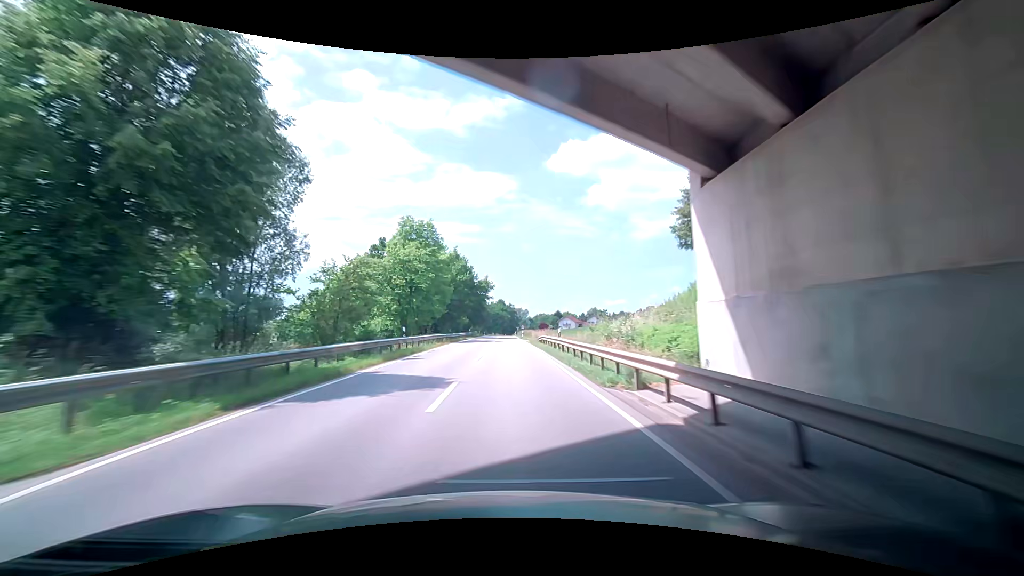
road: secondary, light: Day
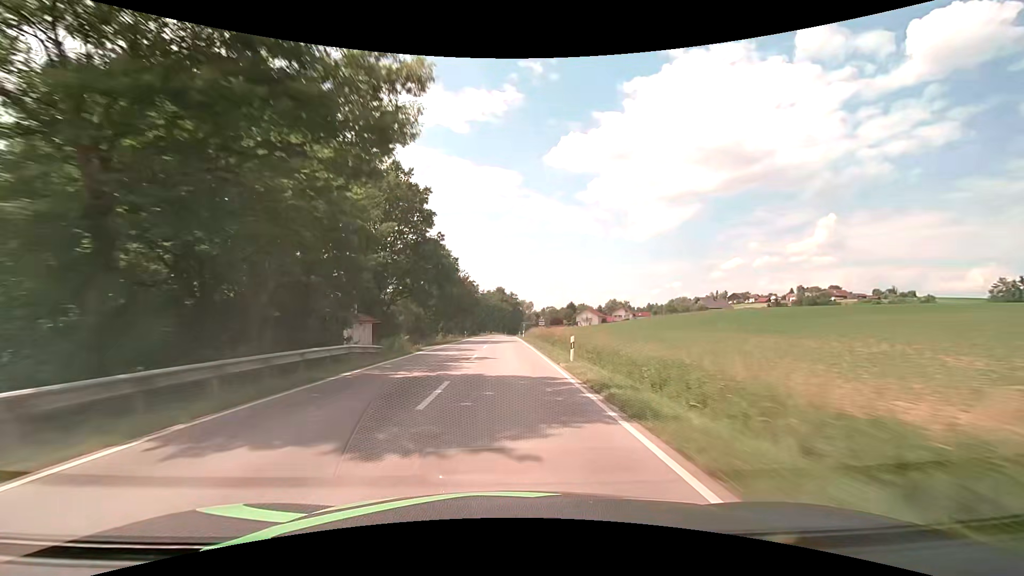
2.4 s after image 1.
(-2.1, +59.6) m; -2°
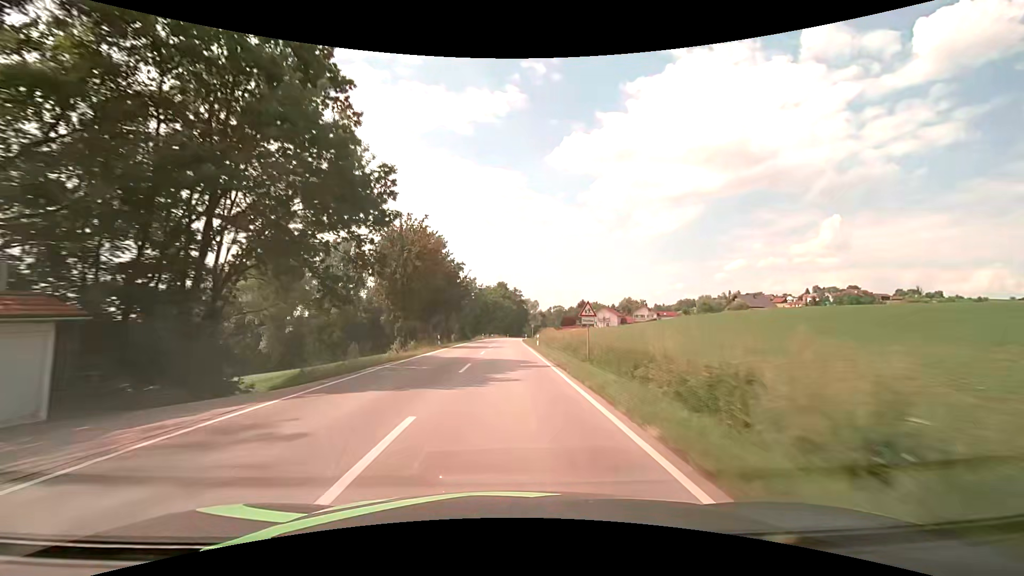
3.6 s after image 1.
(-0.1, +28.3) m; 0°
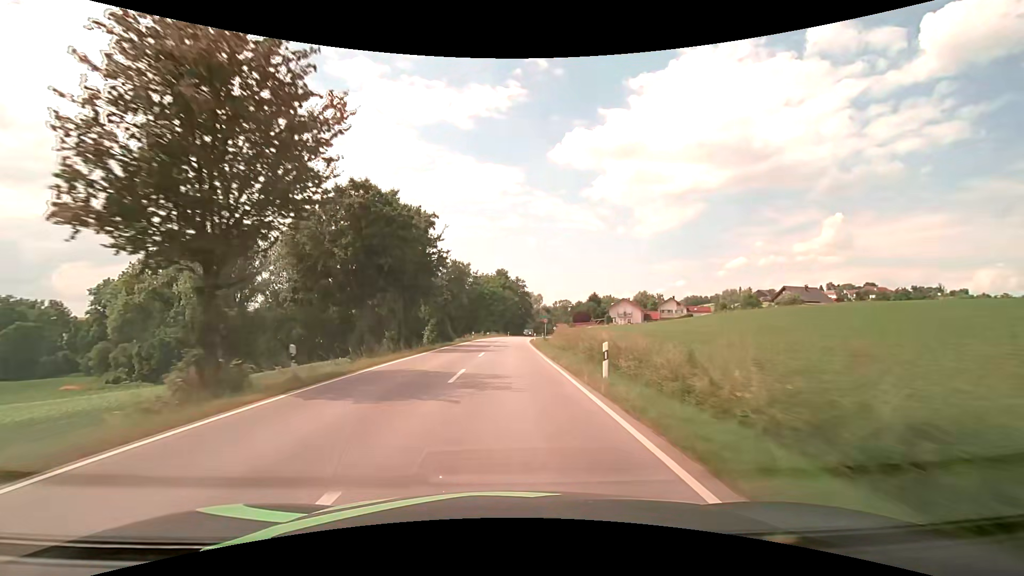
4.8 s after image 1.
(0.0, +27.3) m; 0°
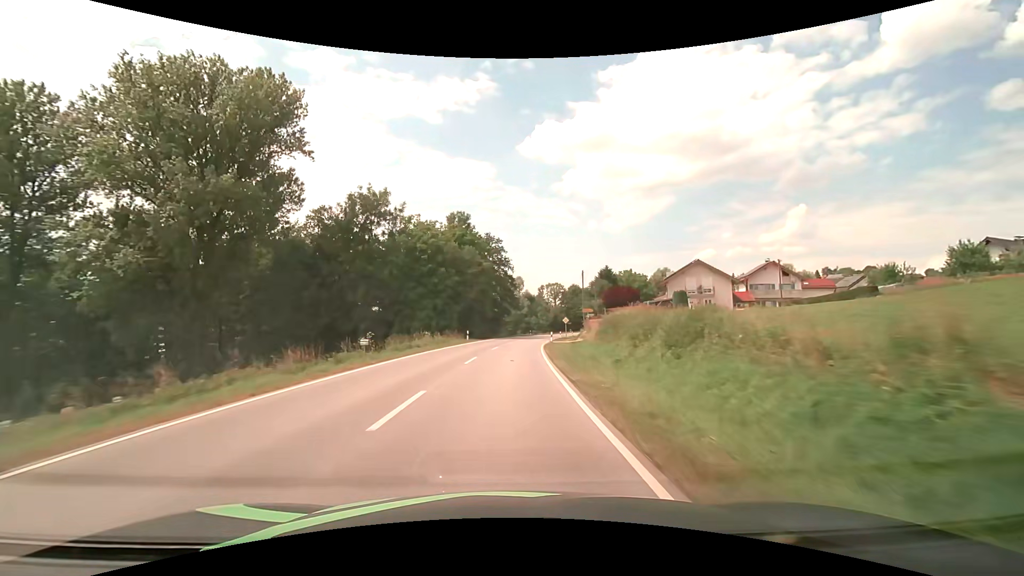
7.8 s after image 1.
(+1.4, +65.4) m; +3°
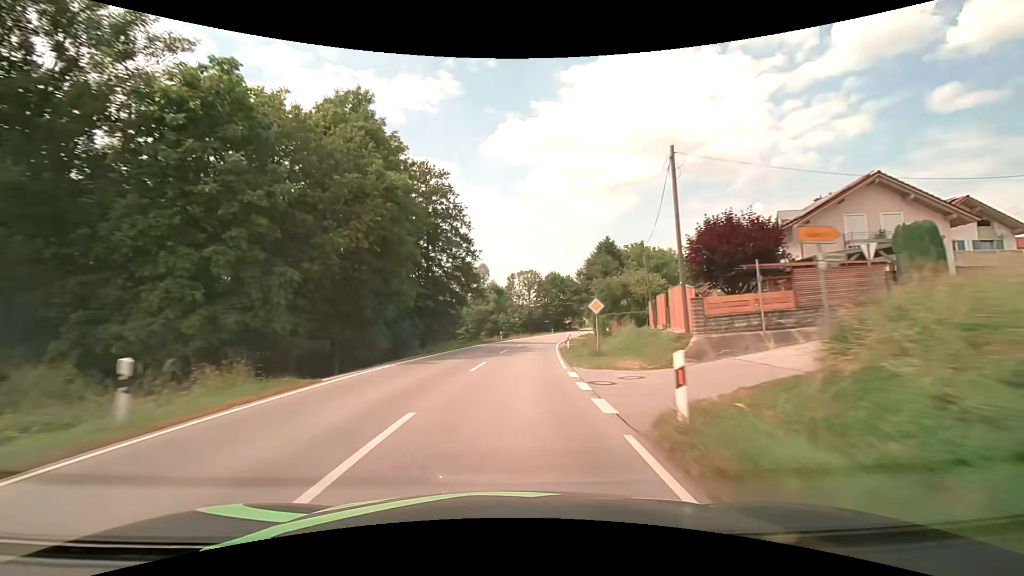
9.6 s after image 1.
(+1.2, +38.4) m; +4°
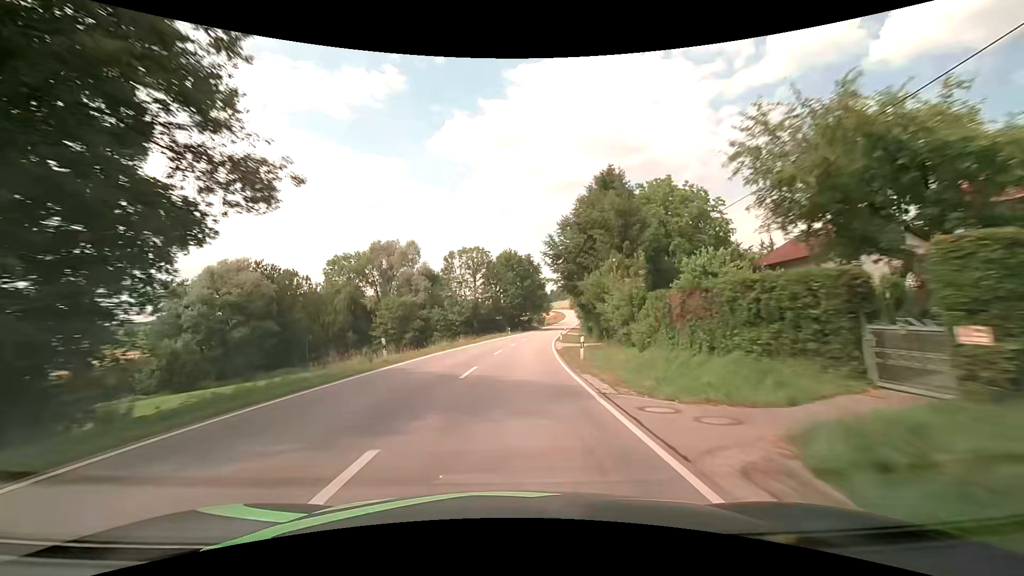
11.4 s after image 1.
(+1.9, +38.0) m; +6°
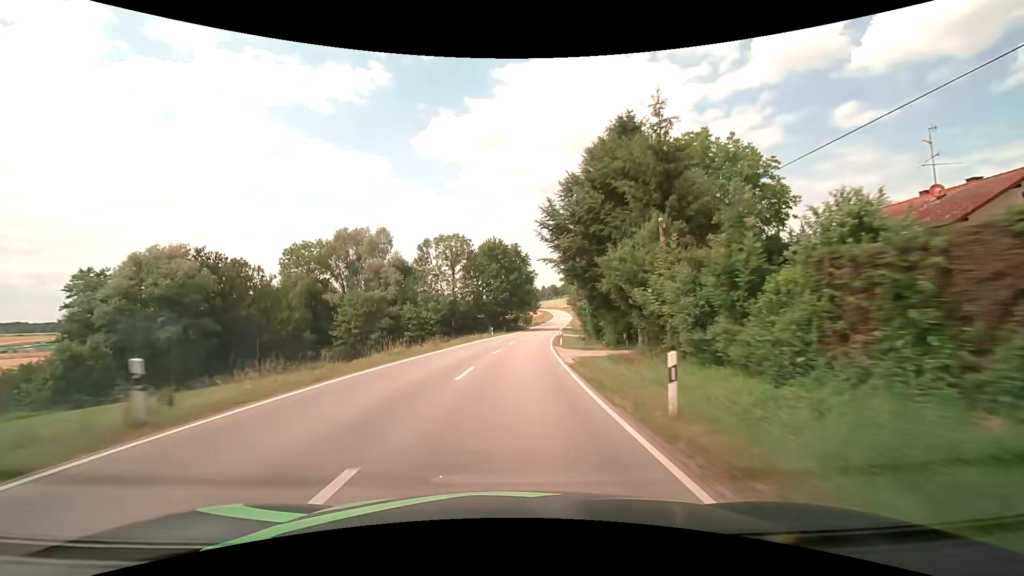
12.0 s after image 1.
(+0.2, +12.7) m; +2°
(0, +10) (0, +20) (+1, +30) (+2, +40) (+3, +50) (+4, +60) (+5, +70) (+6, +80) (+8, +90) (+9, +99) m
